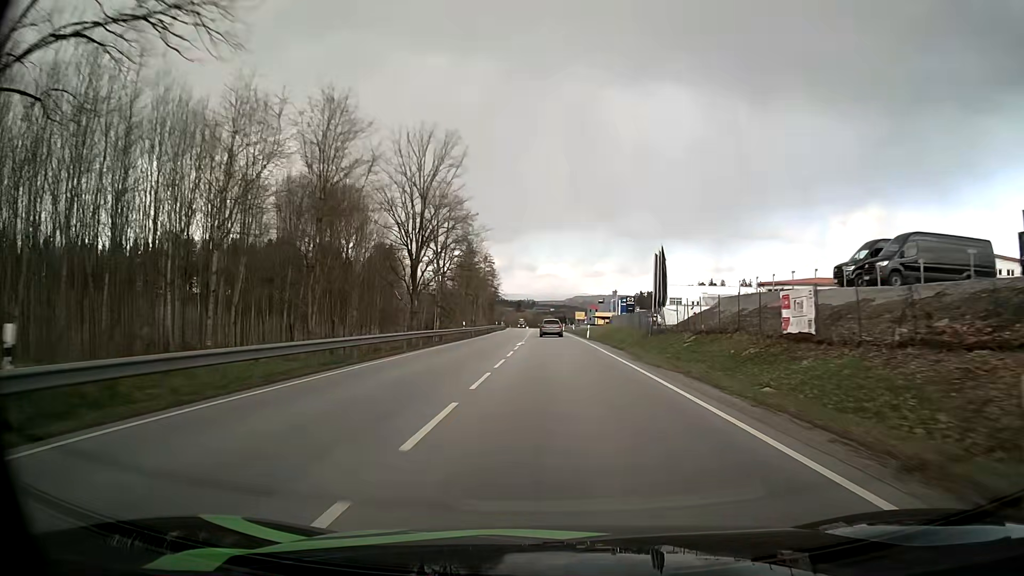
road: primary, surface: asphalt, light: Day
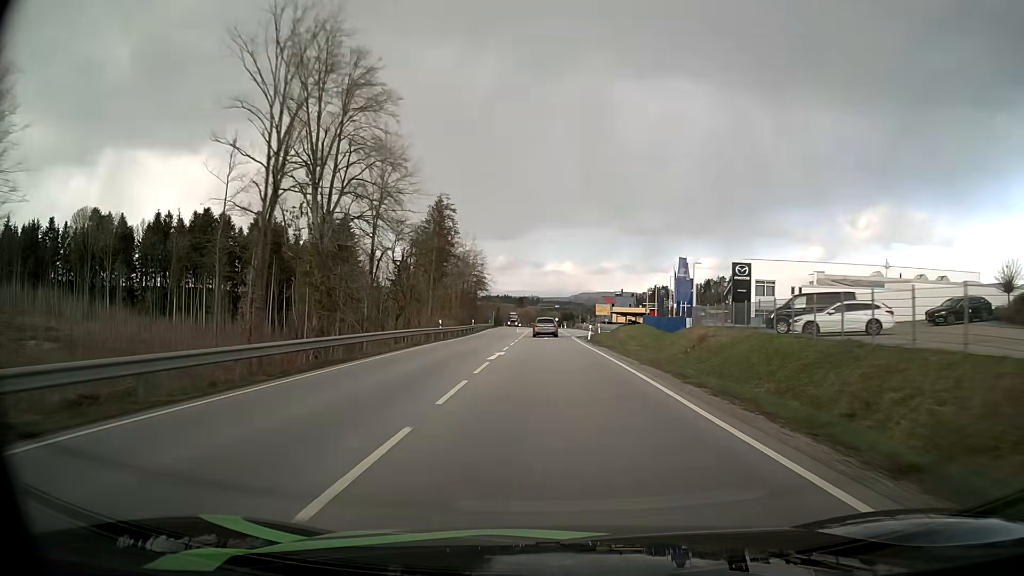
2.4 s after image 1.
(-0.2, +56.7) m; 0°
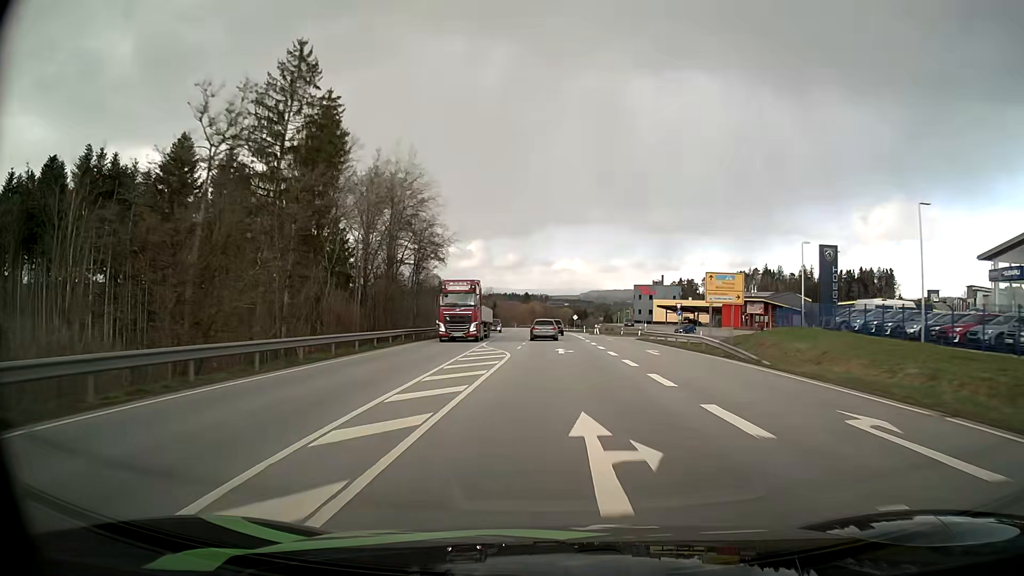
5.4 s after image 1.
(-0.7, +68.7) m; -1°
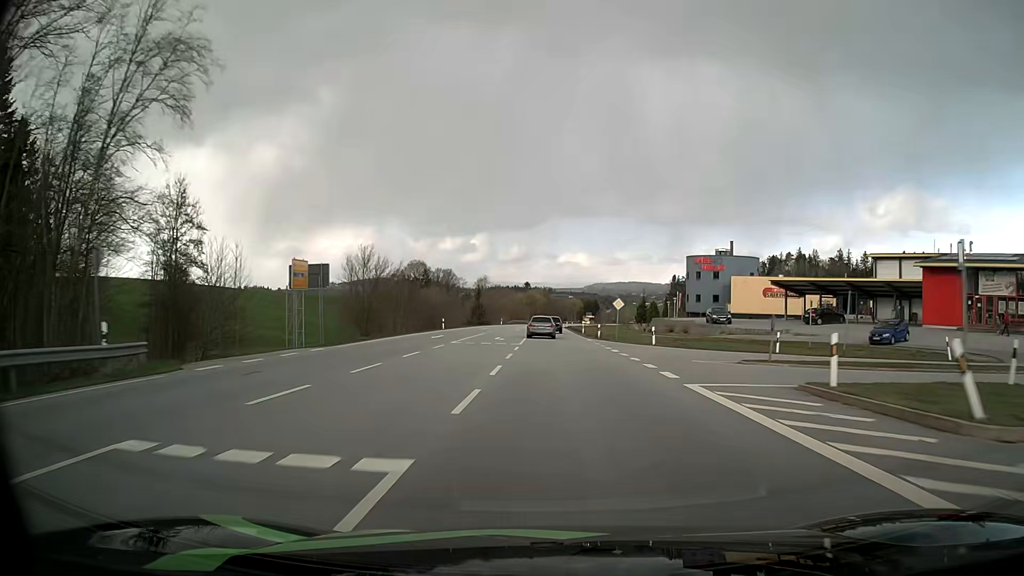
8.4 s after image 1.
(0.0, +64.3) m; 0°
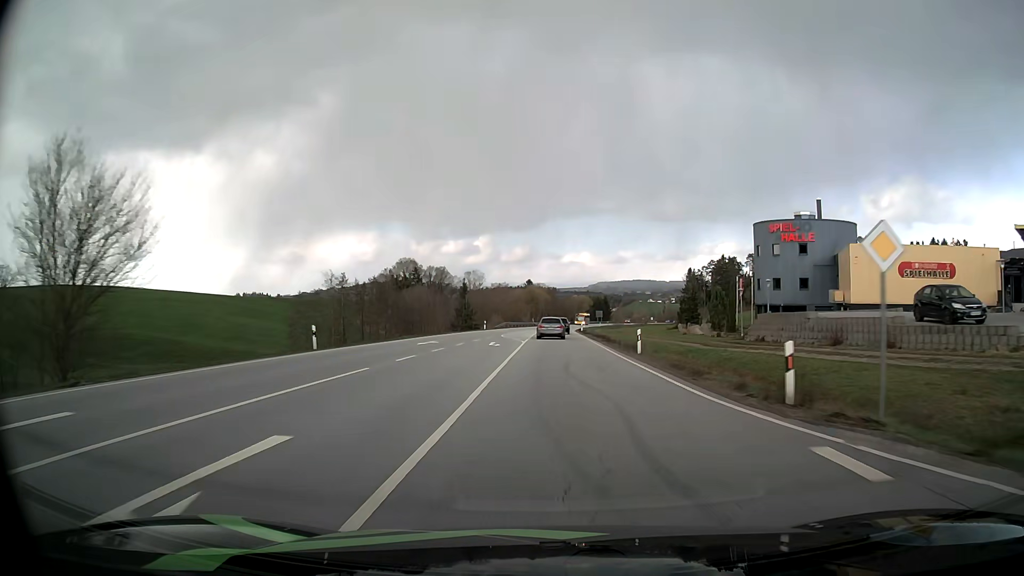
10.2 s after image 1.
(-0.1, +36.7) m; 0°
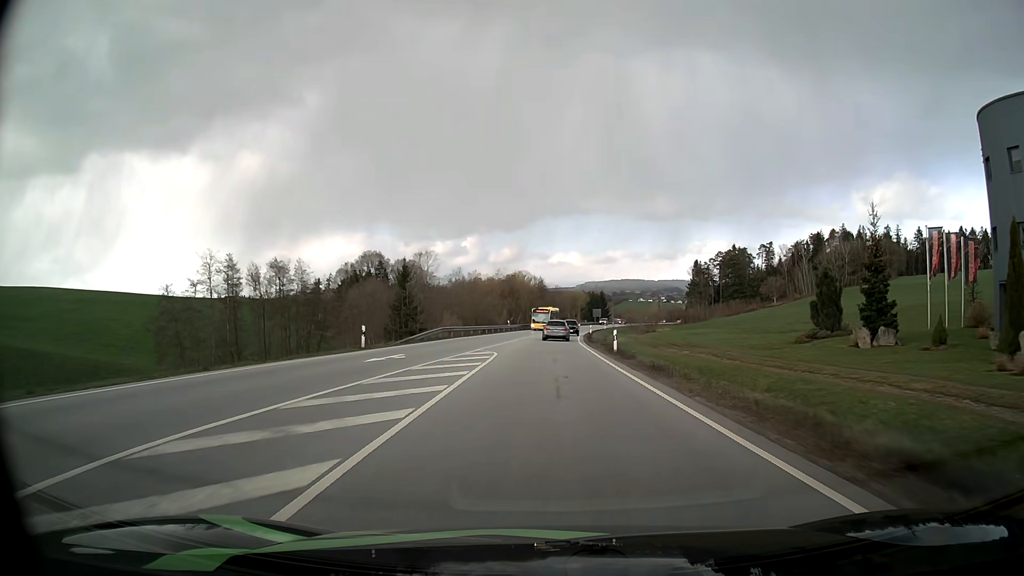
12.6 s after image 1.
(+0.4, +47.4) m; +1°
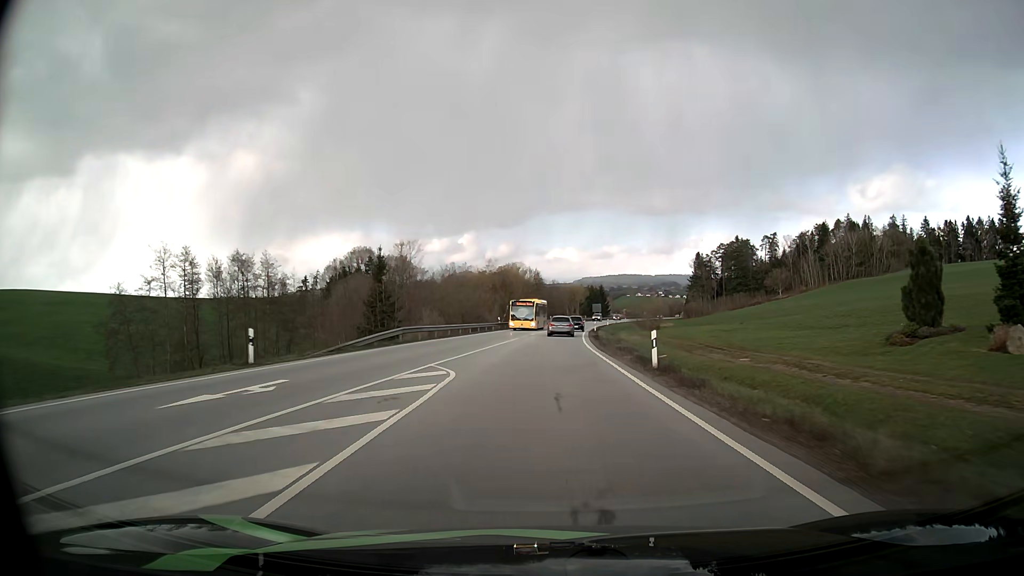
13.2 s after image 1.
(0.0, +11.5) m; 0°
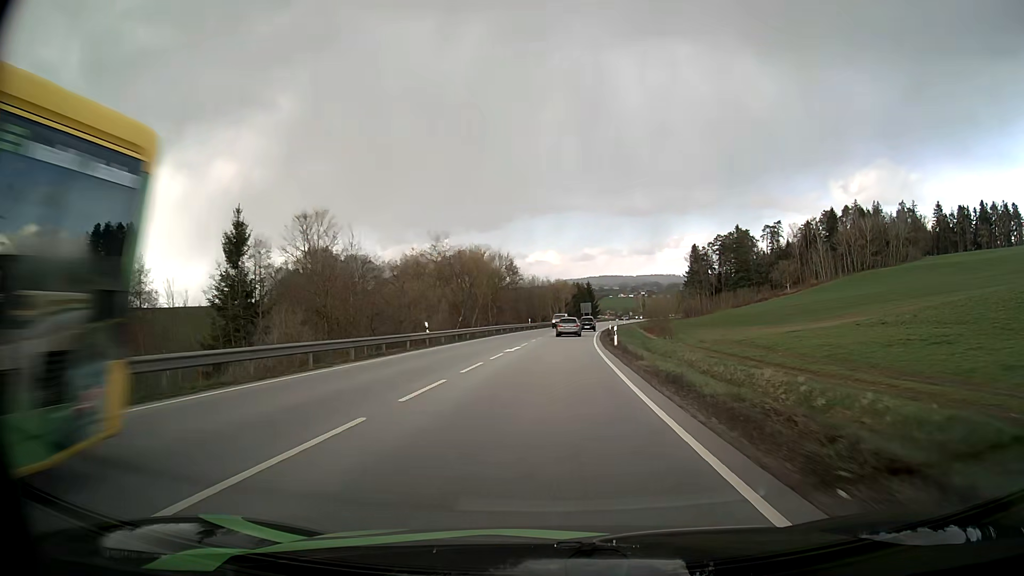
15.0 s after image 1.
(+0.5, +33.8) m; +2°
(0, +10) (0, +20) (+1, +30) (+1, +40) (+2, +50) (+2, +60) (+3, +70) (+4, +80) (+5, +90) (+7, +100) m
